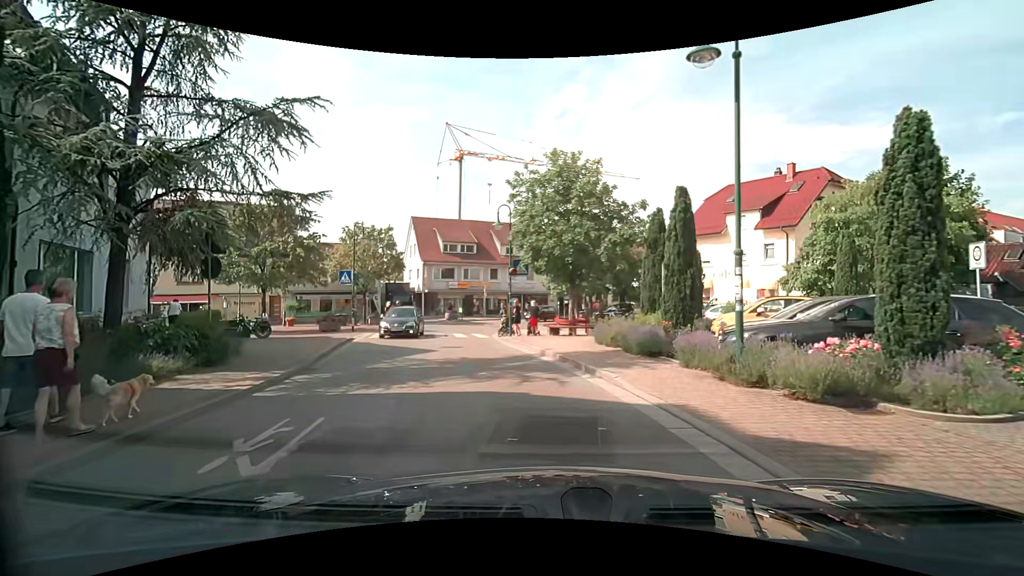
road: tertiary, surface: asphalt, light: Day
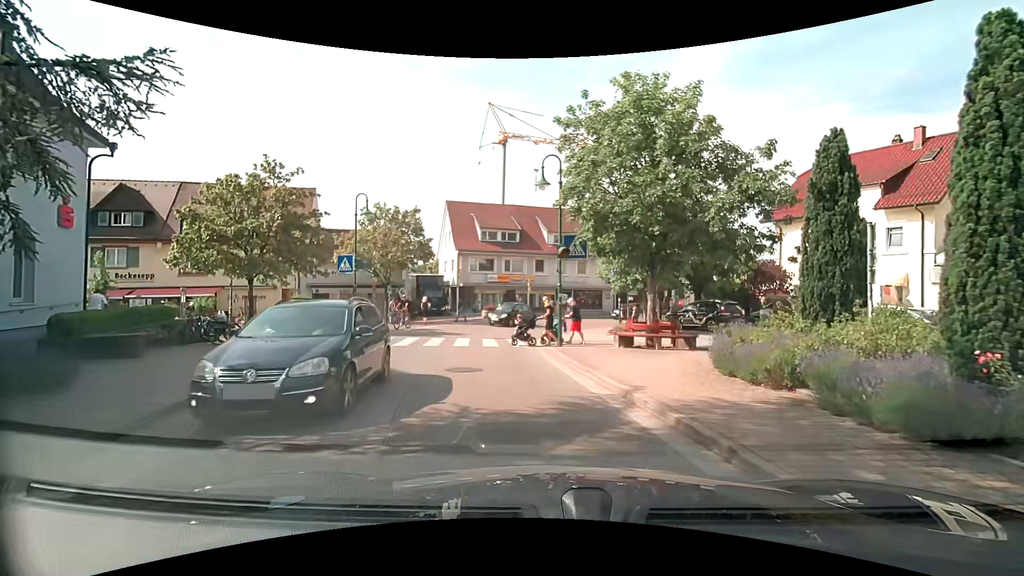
(-0.6, +6.8) m; -6°
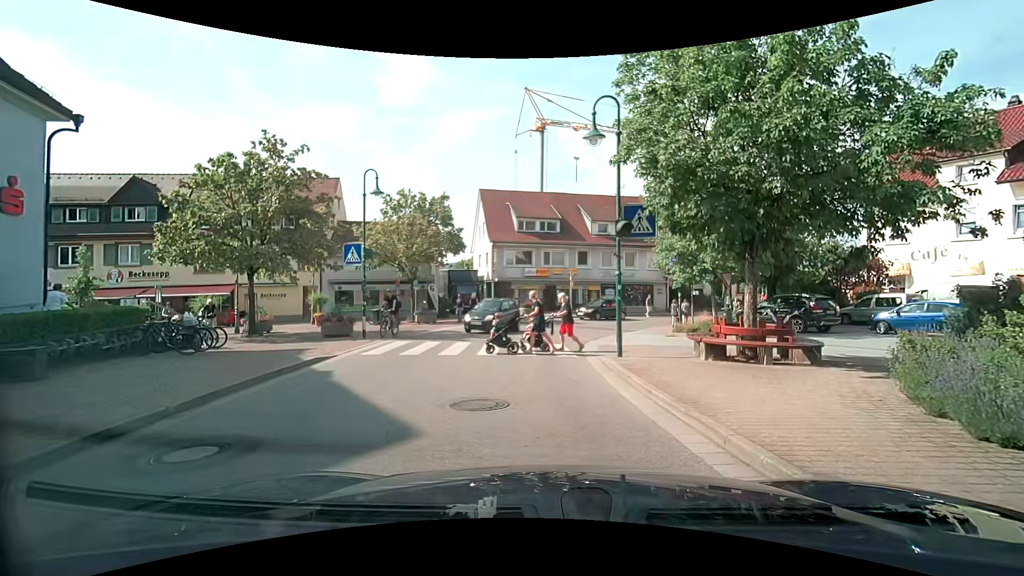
(-0.1, +3.8) m; -4°
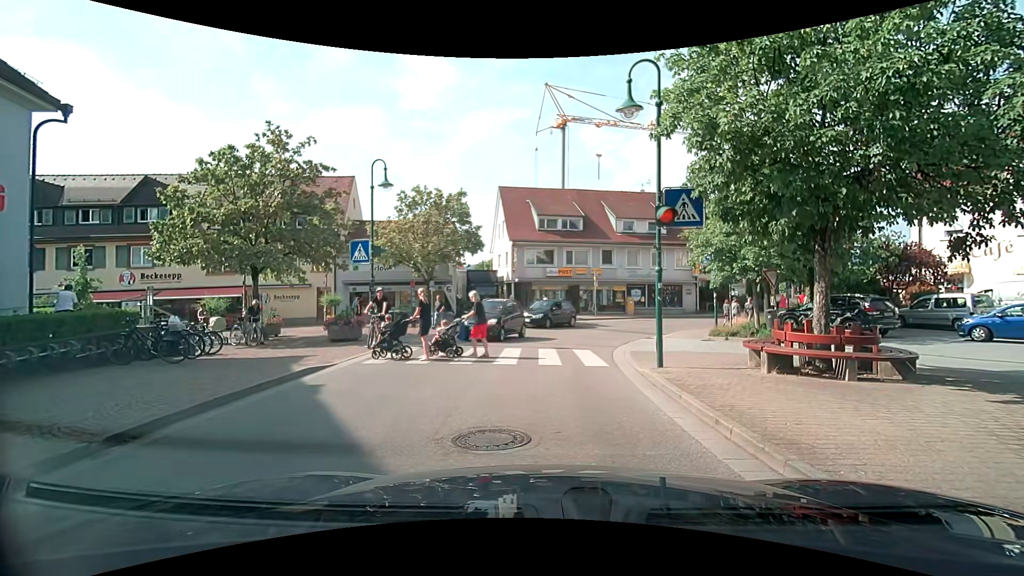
(0.0, +1.6) m; 0°
